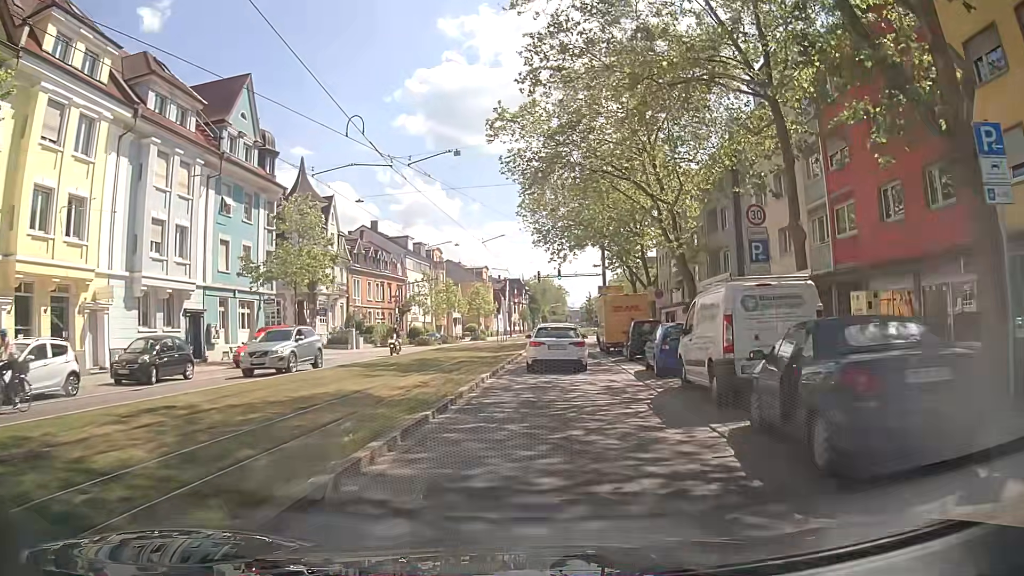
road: tertiary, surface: asphalt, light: Day
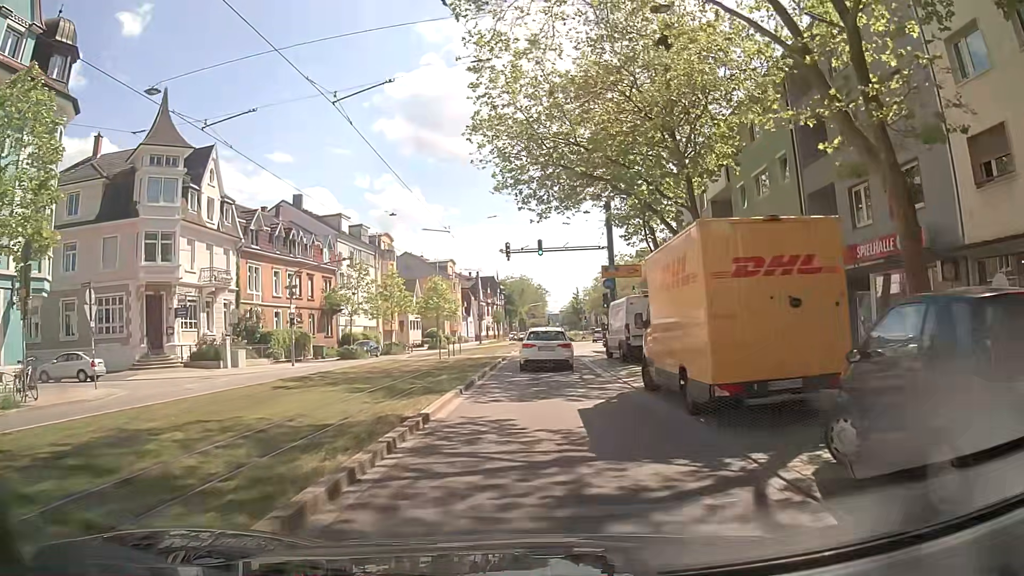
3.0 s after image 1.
(+0.5, +21.6) m; +2°
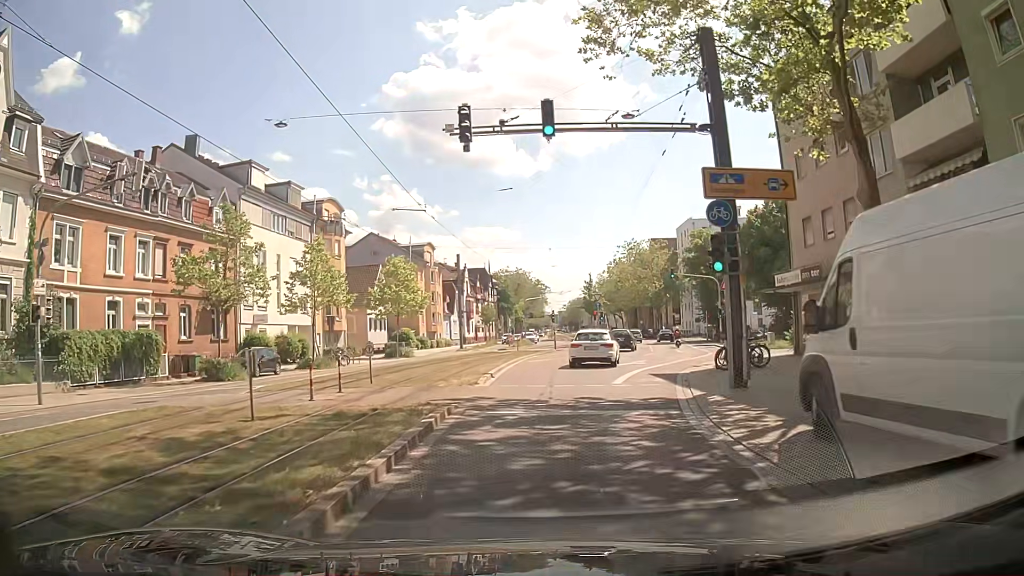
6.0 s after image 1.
(0.0, +22.8) m; +1°
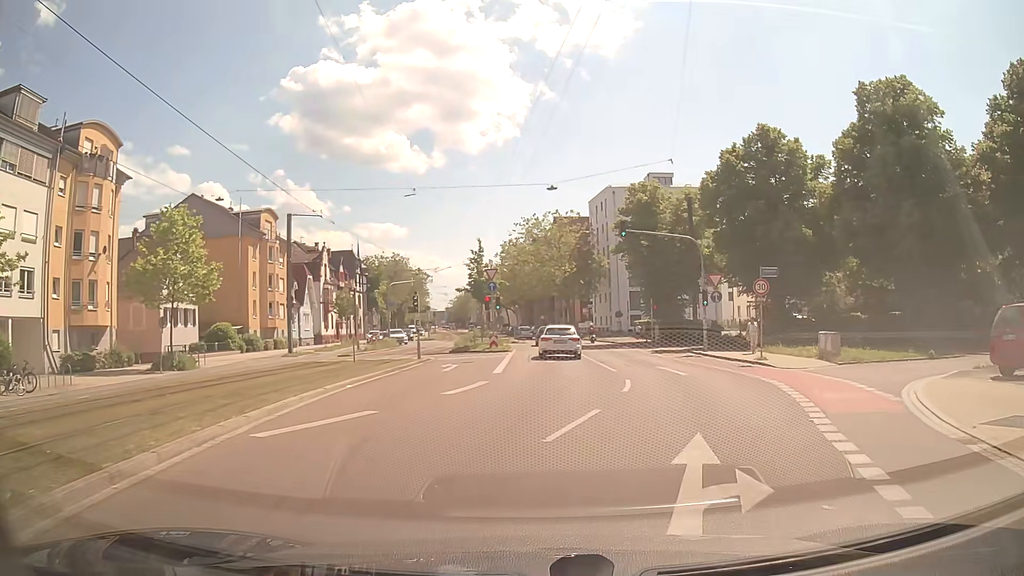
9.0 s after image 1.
(+1.4, +23.6) m; +8°
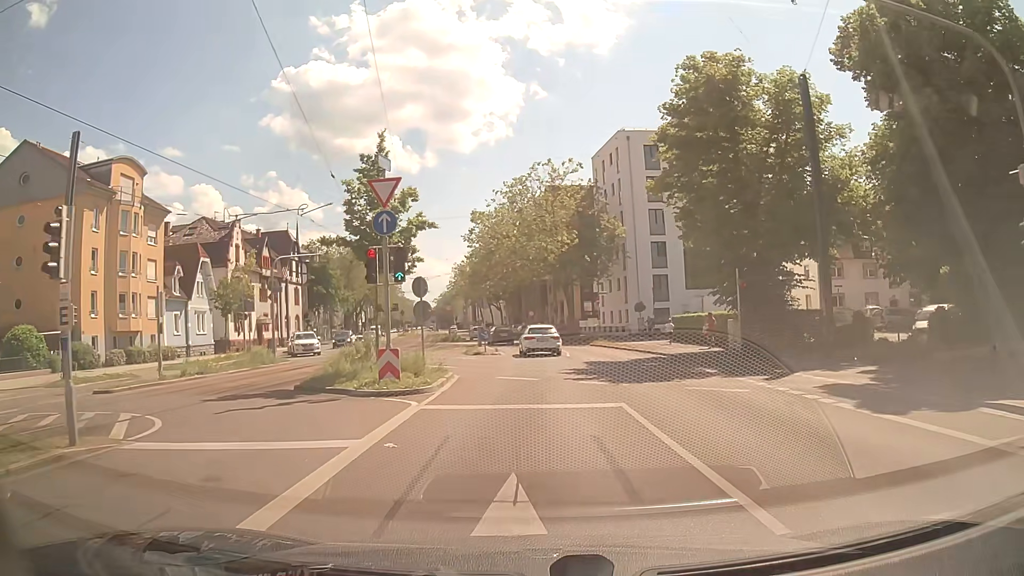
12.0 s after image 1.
(+0.9, +24.7) m; +2°
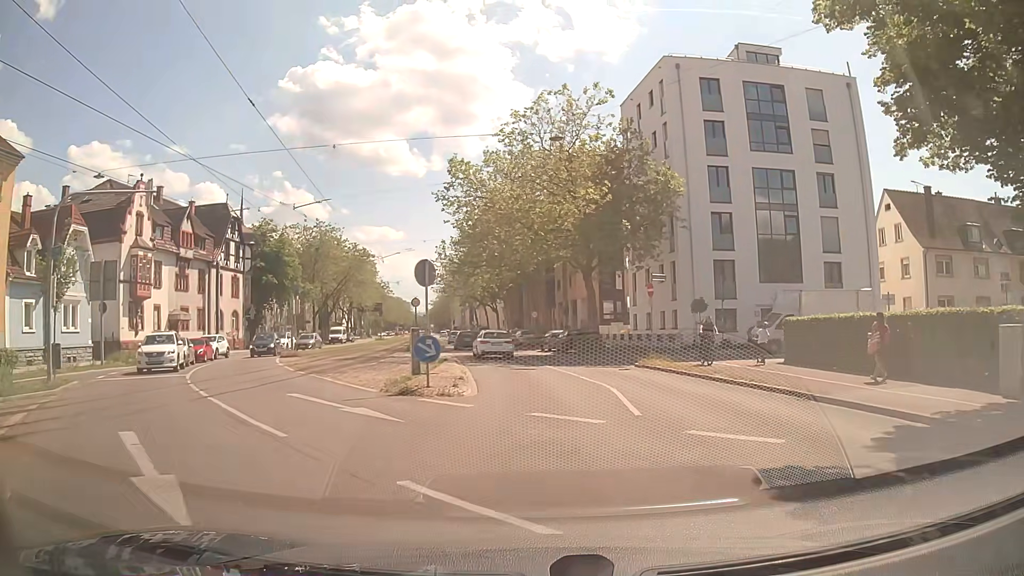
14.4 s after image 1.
(-0.2, +19.3) m; 0°
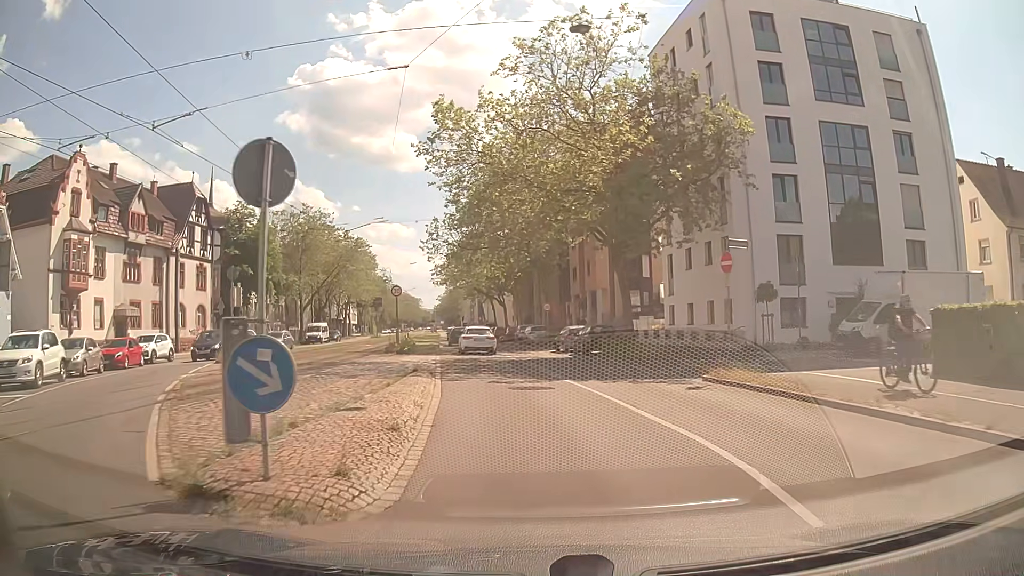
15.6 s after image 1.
(-0.1, +9.4) m; -2°
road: primary
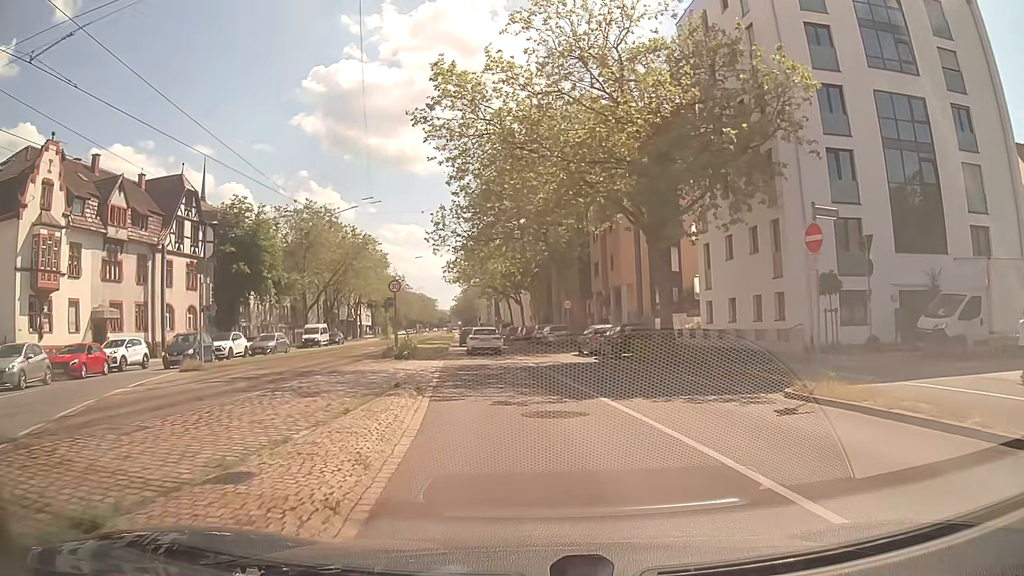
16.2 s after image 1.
(0.0, +4.7) m; 0°
(0, +10) (-1, +20) (-2, +30) (-4, +40) (-5, +50) (-6, +60) (-7, +70) (-8, +80) (-10, +89) (-11, +99) m
